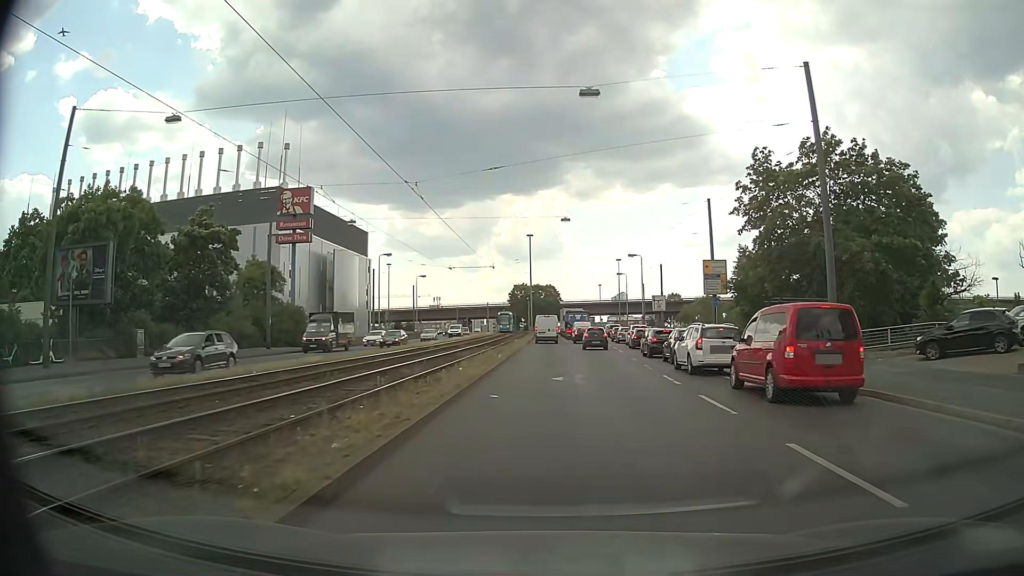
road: primary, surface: asphalt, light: Day
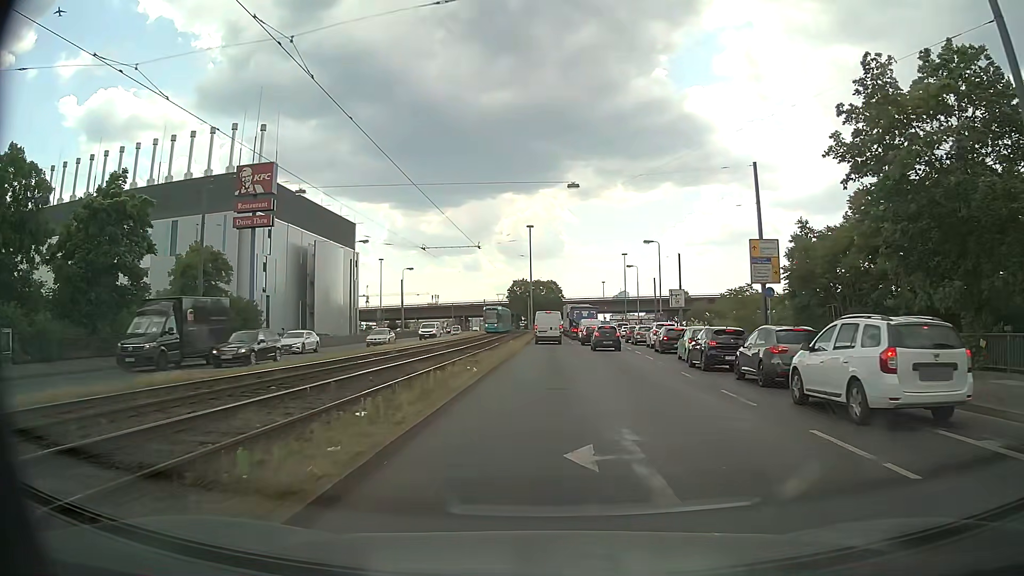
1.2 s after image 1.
(0.0, +11.2) m; 0°
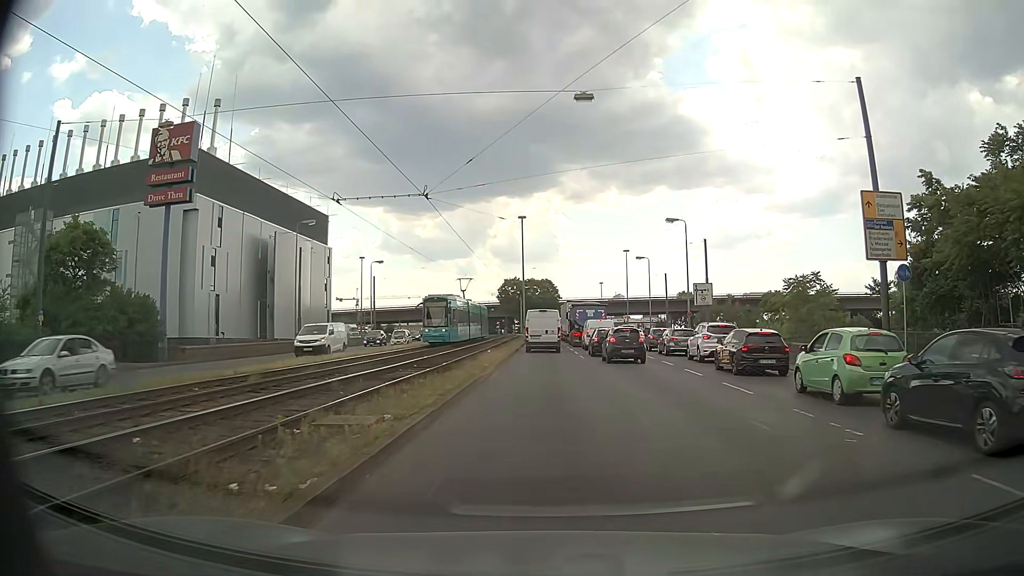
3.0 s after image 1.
(+0.1, +15.0) m; 0°
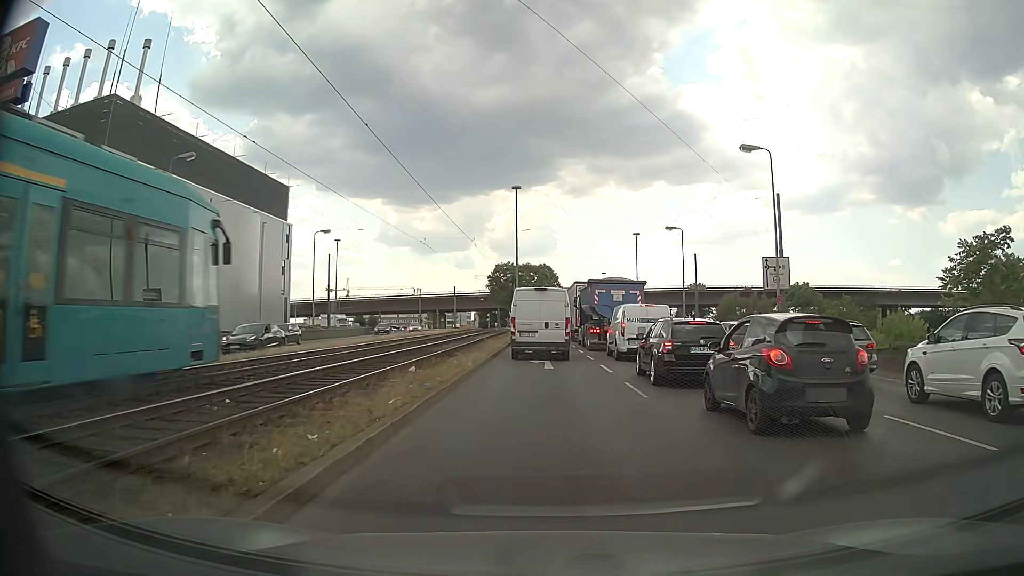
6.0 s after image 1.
(+0.1, +20.0) m; 0°
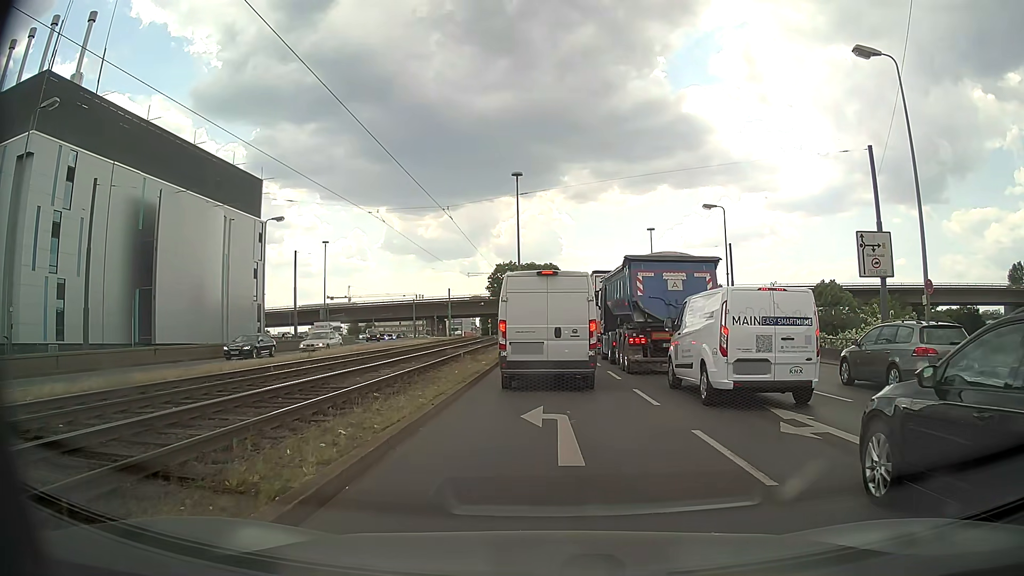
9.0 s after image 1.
(+0.1, +12.4) m; 0°
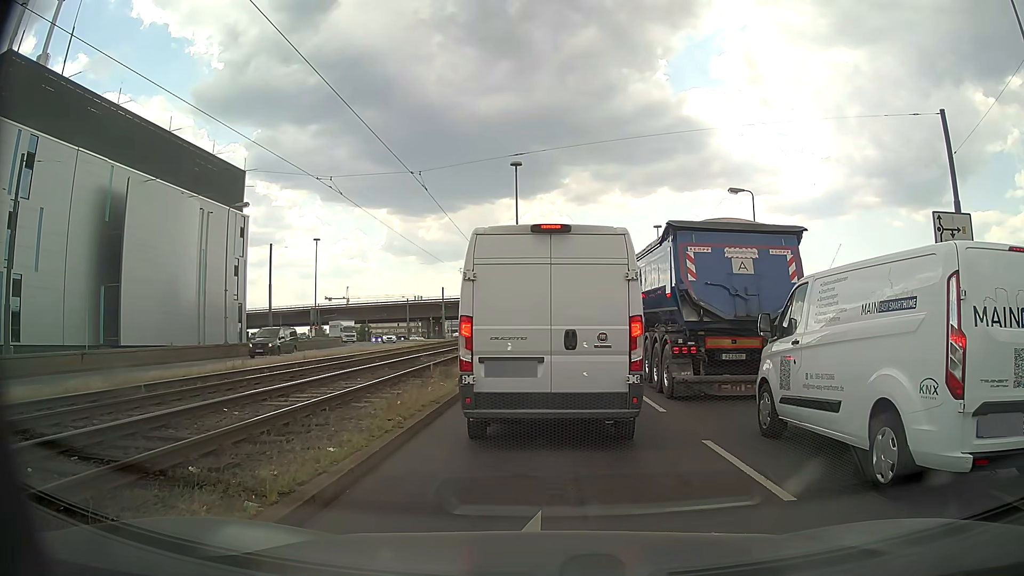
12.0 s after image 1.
(0.0, +6.3) m; +2°
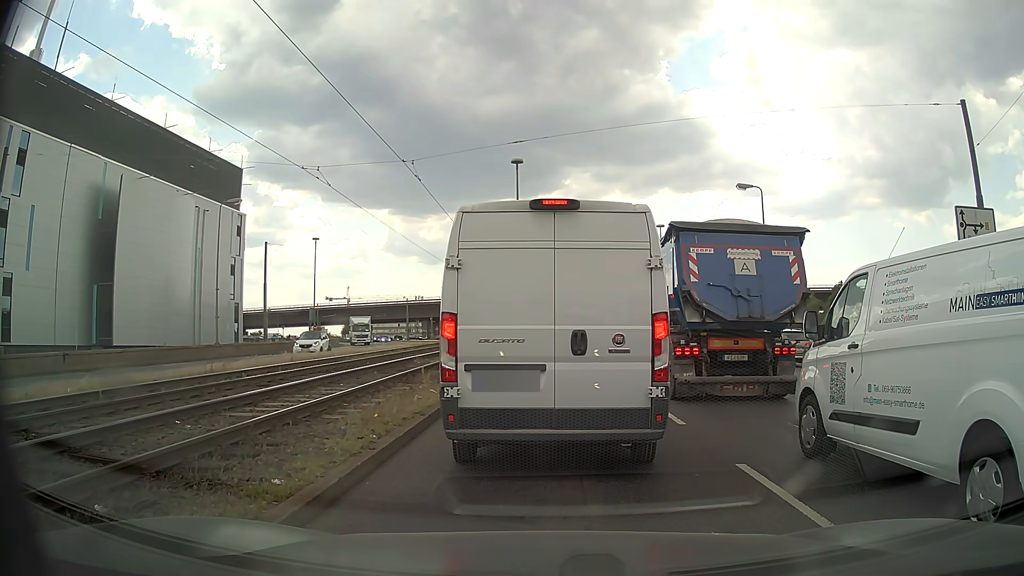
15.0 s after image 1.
(0.0, +1.4) m; 0°
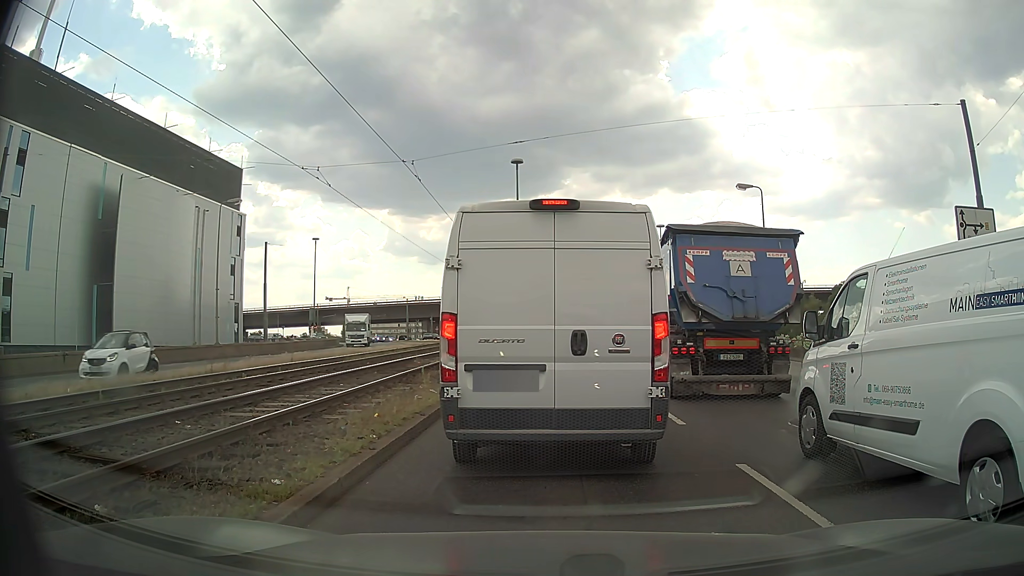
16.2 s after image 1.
(0.0, 0.0) m; 0°
